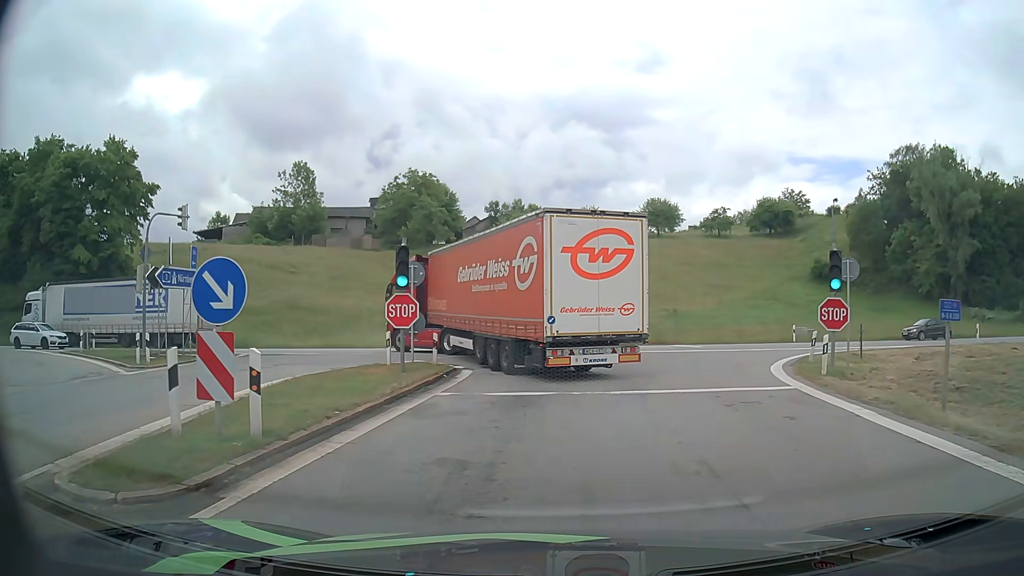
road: motorway_link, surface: asphalt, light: Day
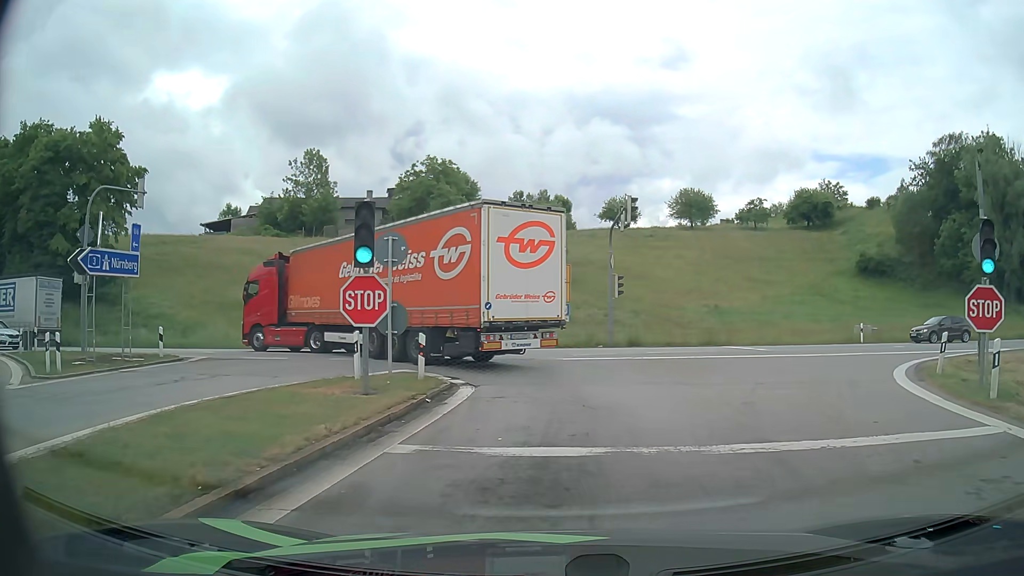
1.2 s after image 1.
(-0.2, +6.0) m; -3°
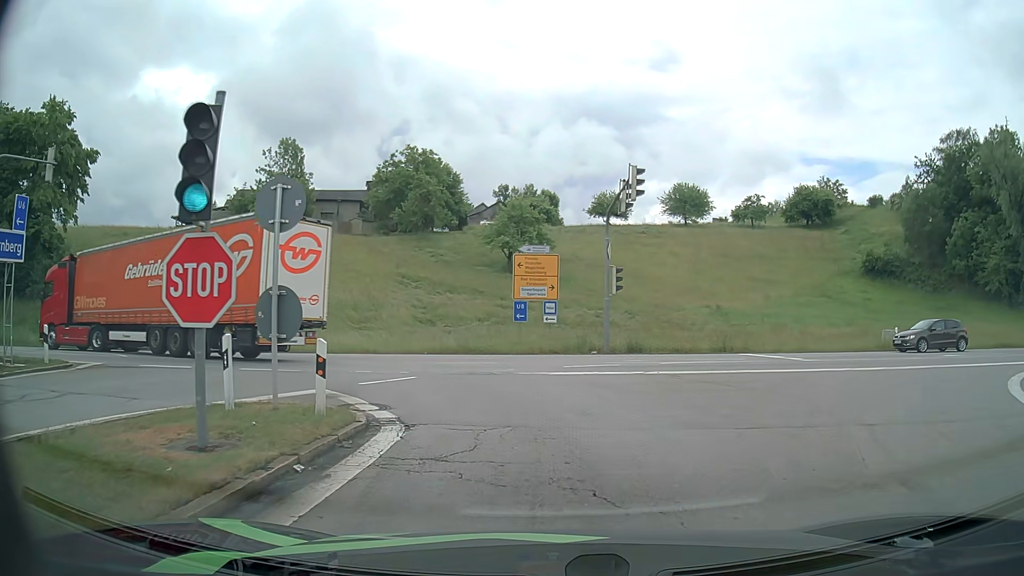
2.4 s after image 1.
(+0.1, +5.4) m; +2°
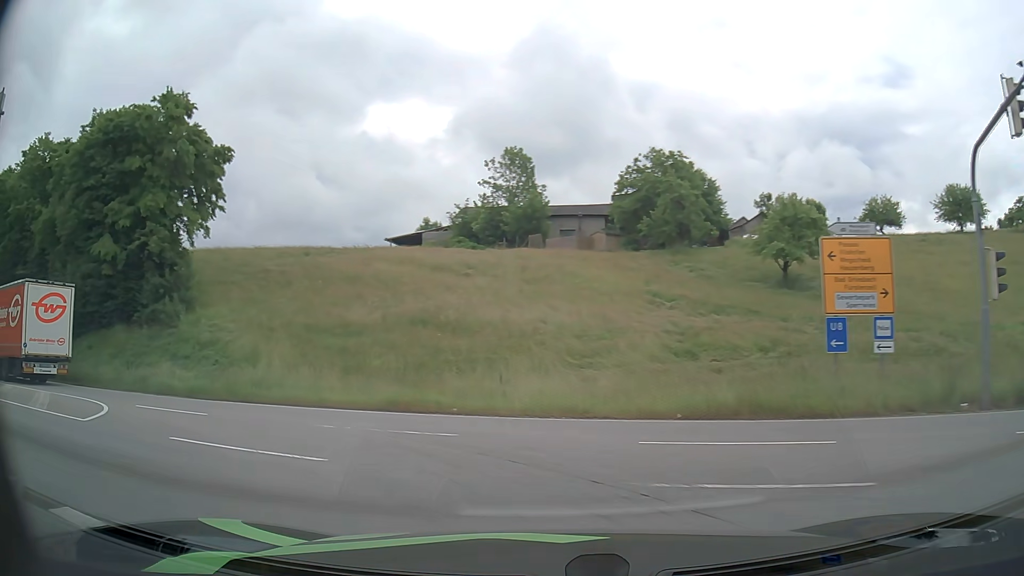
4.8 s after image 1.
(-1.4, +12.6) m; -23°
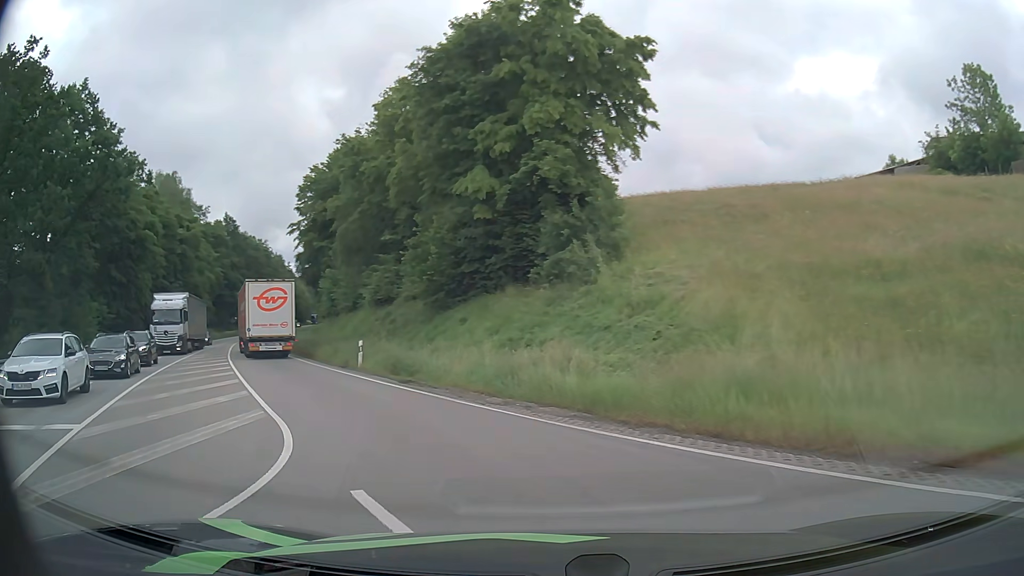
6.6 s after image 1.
(-4.2, +11.5) m; -38°
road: primary
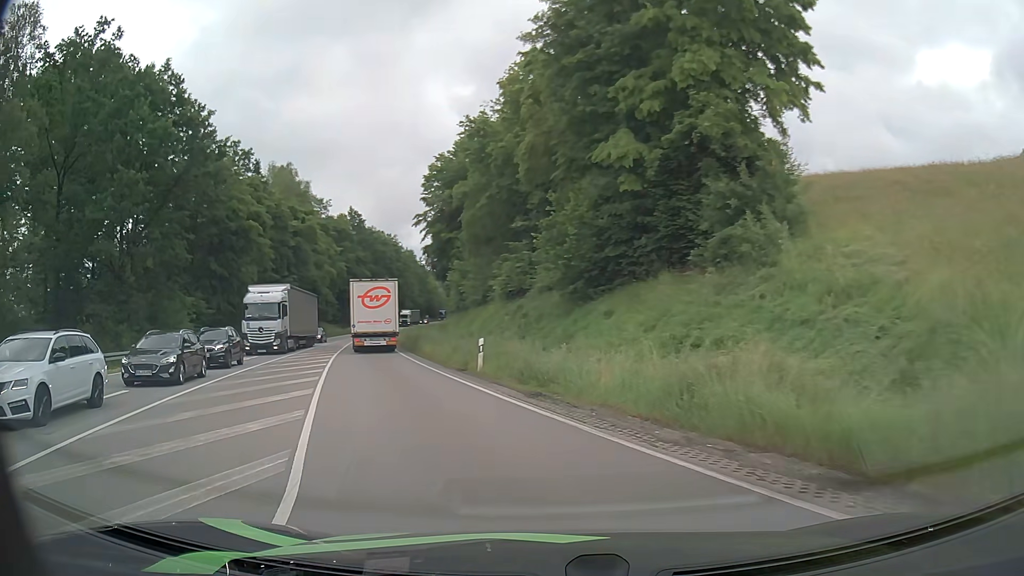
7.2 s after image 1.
(-0.5, +4.9) m; -11°
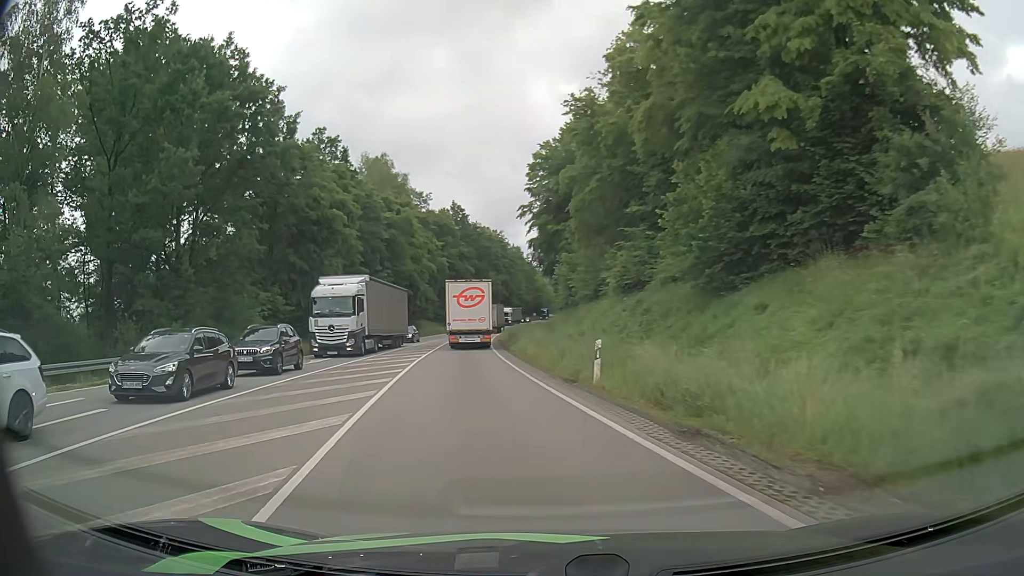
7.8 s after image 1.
(-0.5, +5.2) m; -10°
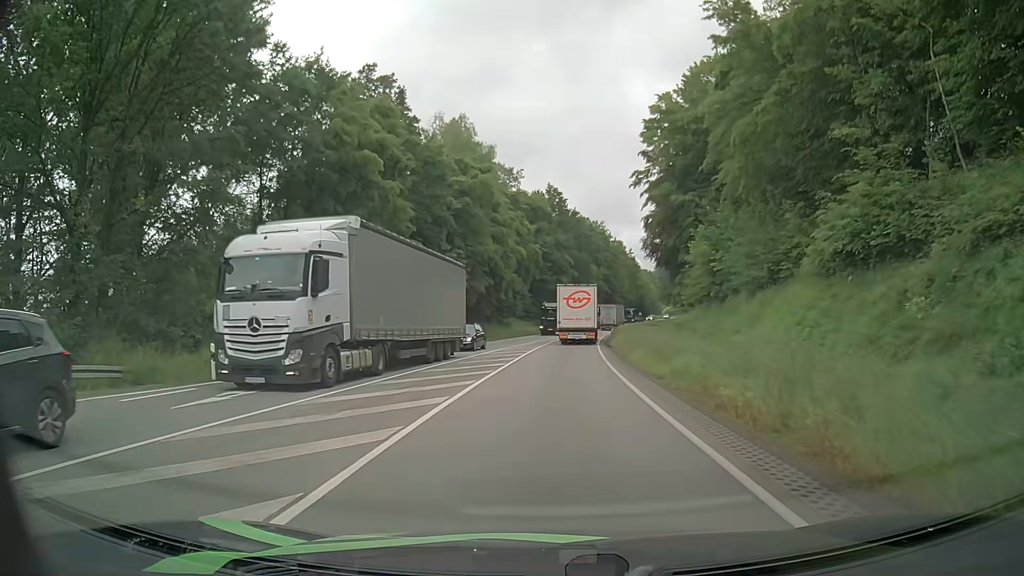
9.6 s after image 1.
(-1.8, +17.3) m; -7°
